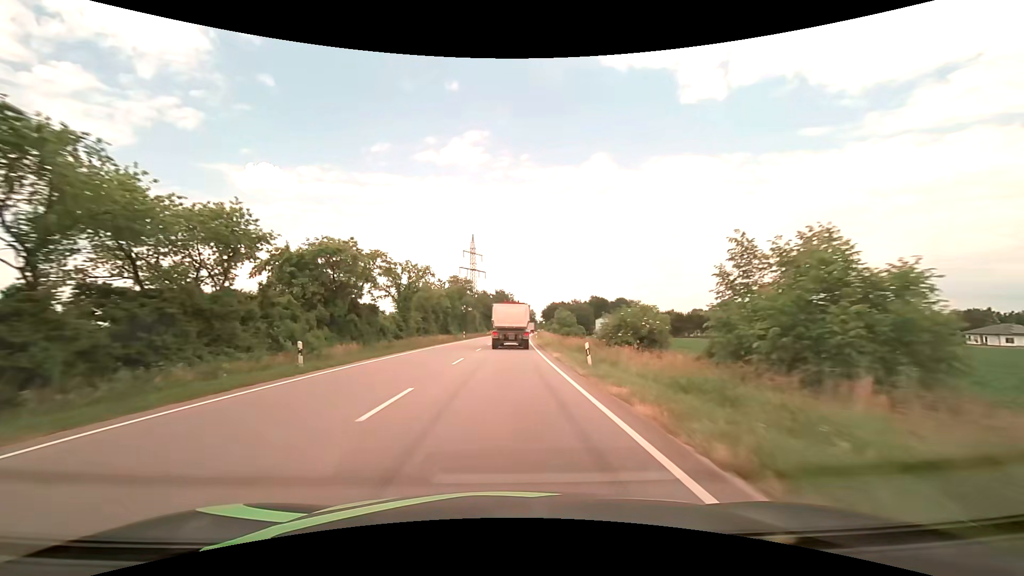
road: primary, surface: asphalt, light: Day
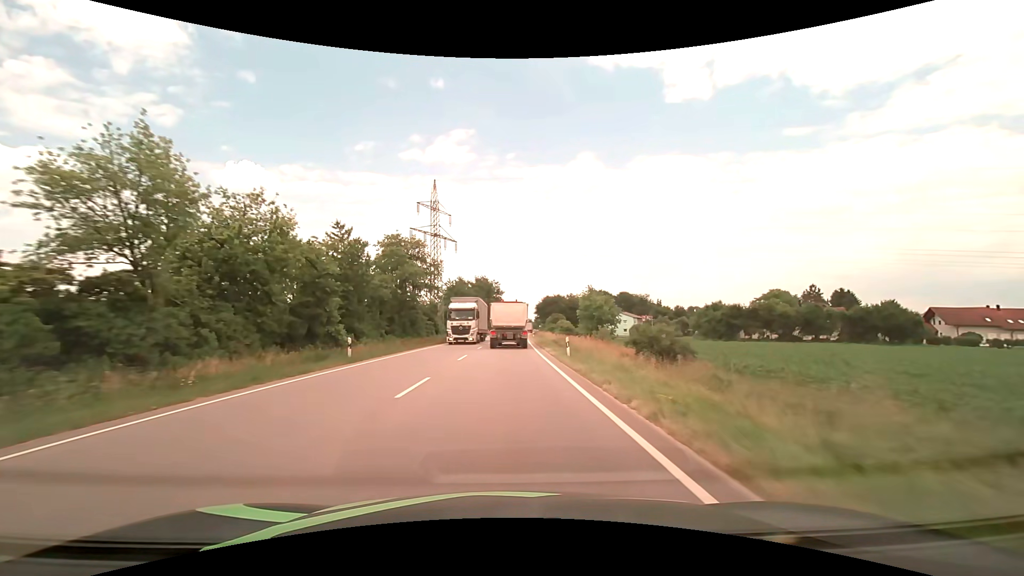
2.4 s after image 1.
(+0.6, +44.9) m; +2°
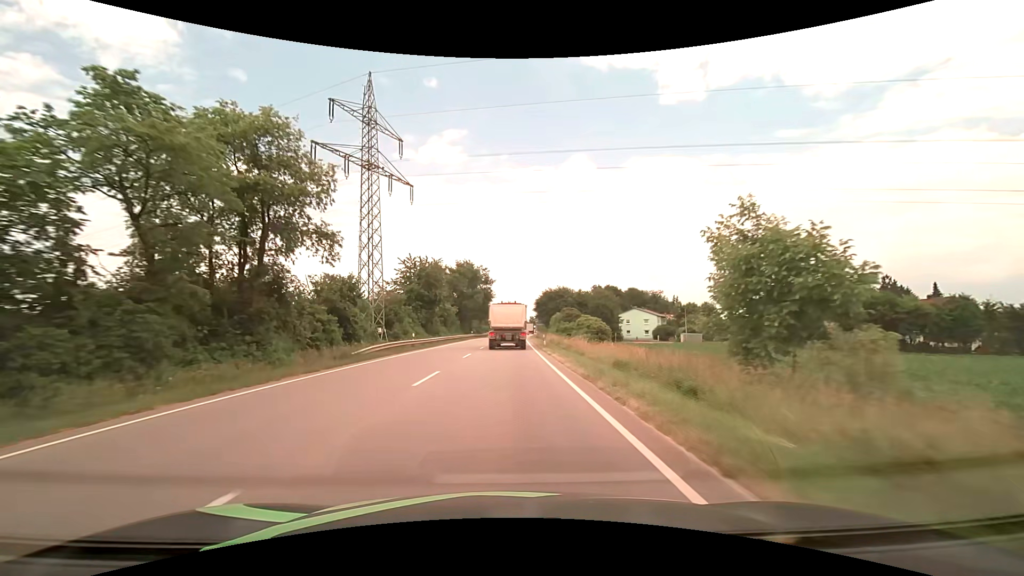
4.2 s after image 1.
(+0.4, +33.4) m; +1°
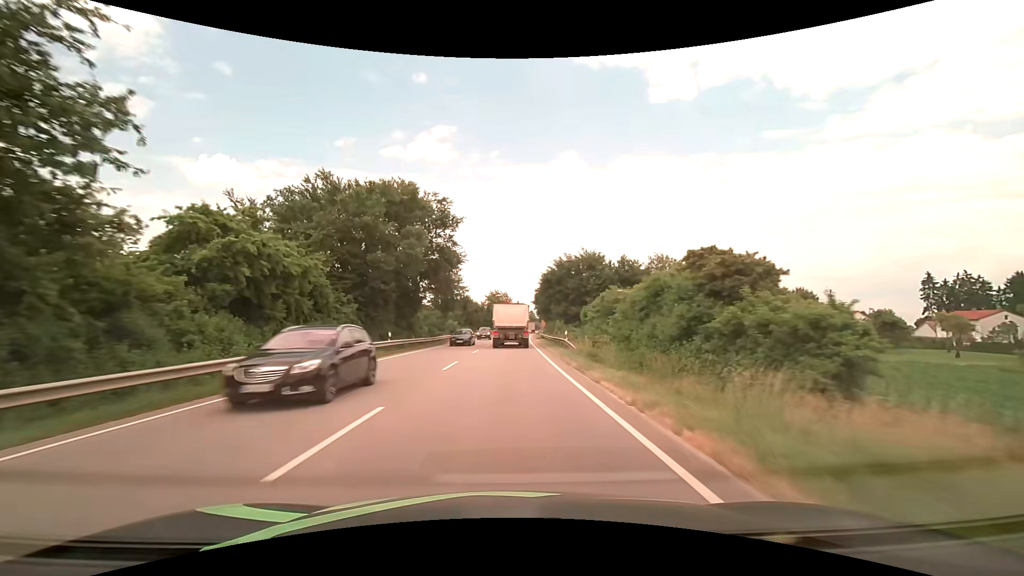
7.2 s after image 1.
(+0.5, +55.2) m; +1°
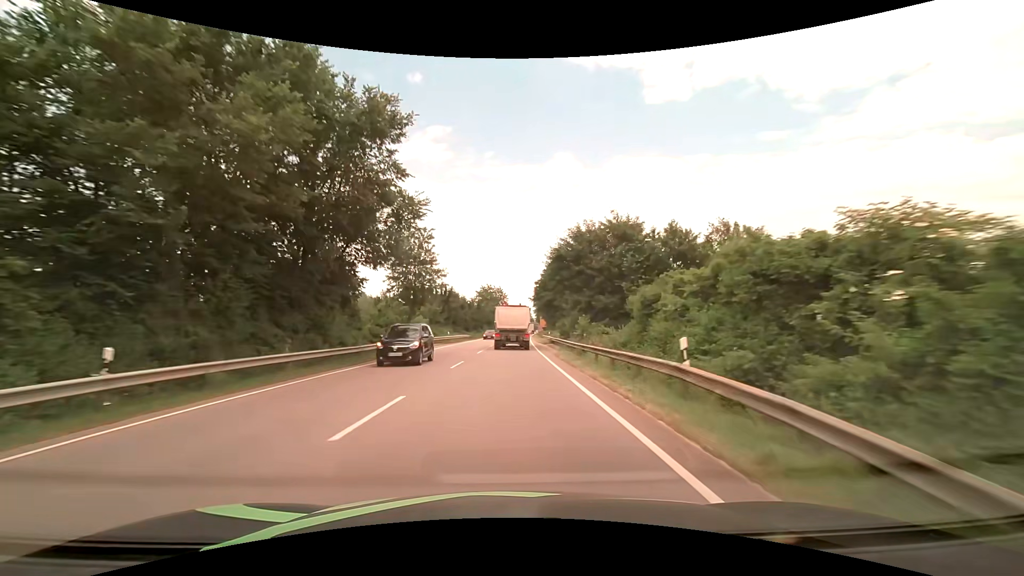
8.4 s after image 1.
(+0.1, +22.1) m; 0°
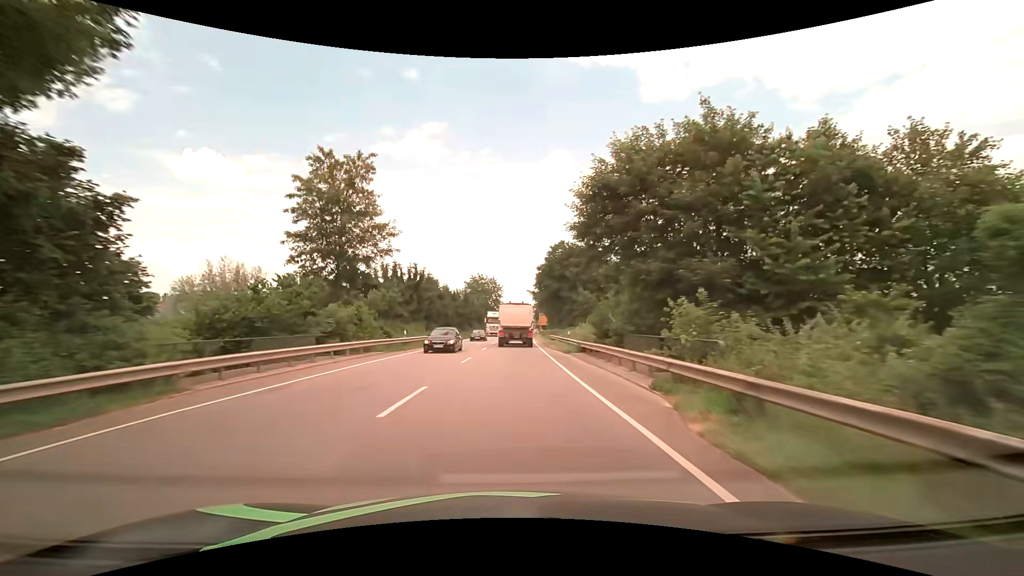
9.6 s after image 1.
(+0.1, +22.3) m; +1°
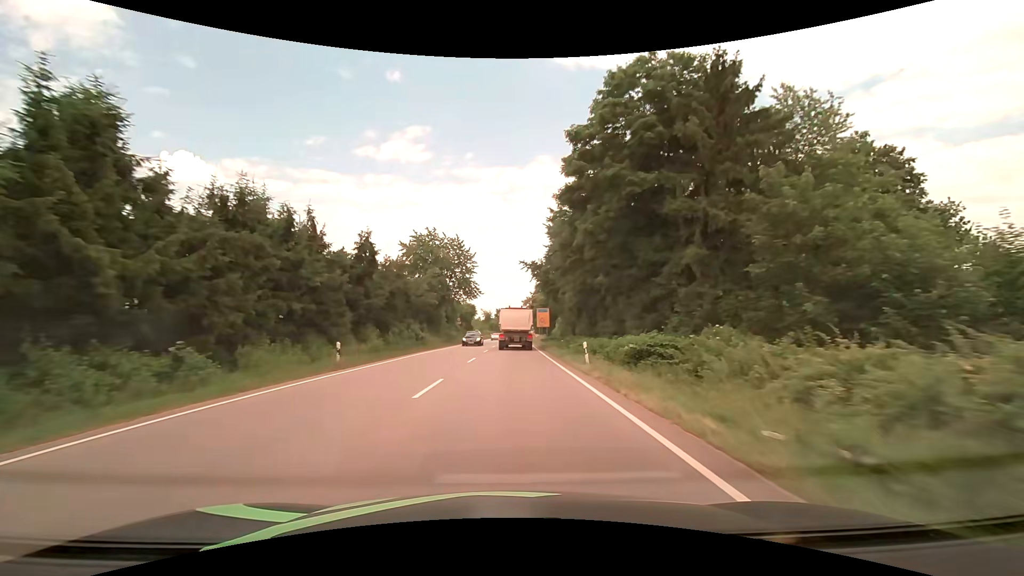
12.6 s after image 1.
(+0.8, +57.1) m; +2°
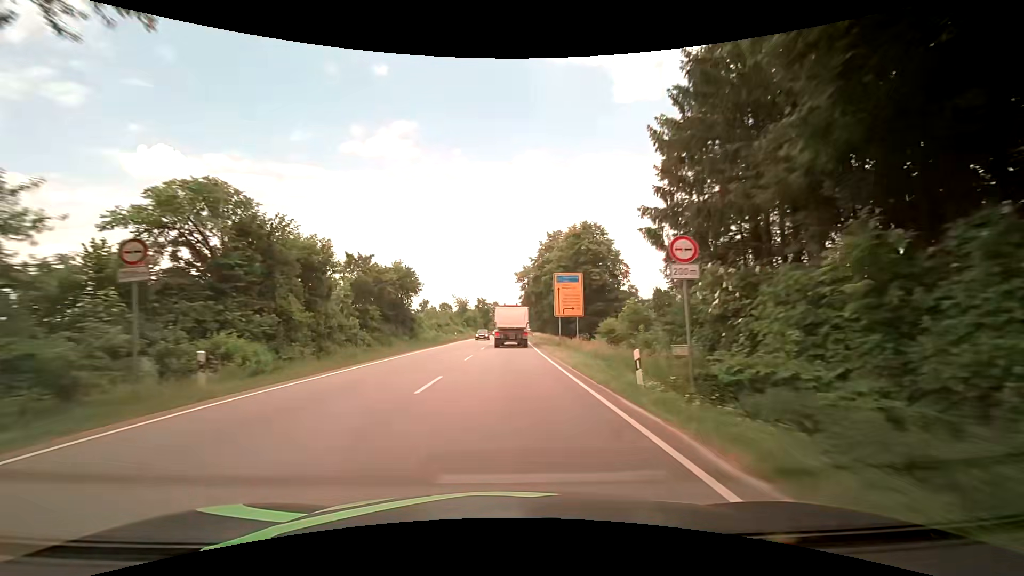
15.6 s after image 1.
(+0.7, +58.7) m; +2°
(0, +10) (0, +20) (0, +30) (0, +40) (0, +50) (0, +60) (0, +70) (0, +80) (0, +90) (0, +100) m
